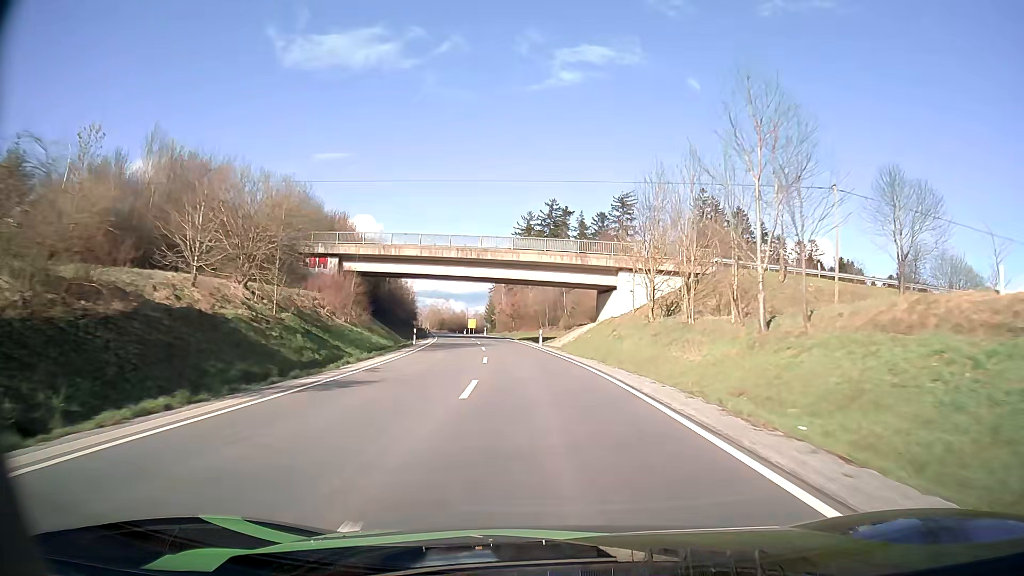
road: secondary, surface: asphalt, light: Day
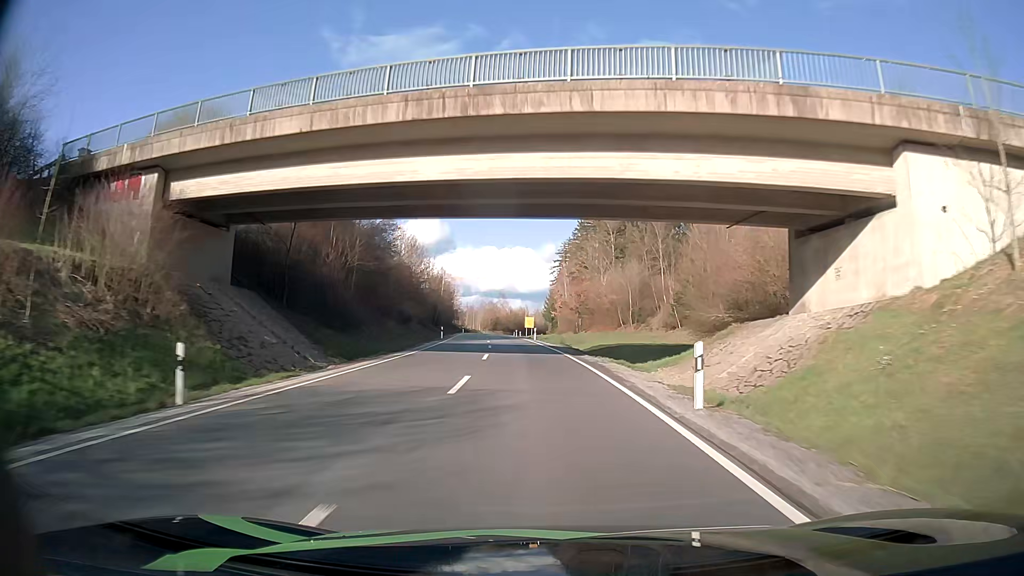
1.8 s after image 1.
(-1.7, +35.9) m; -5°
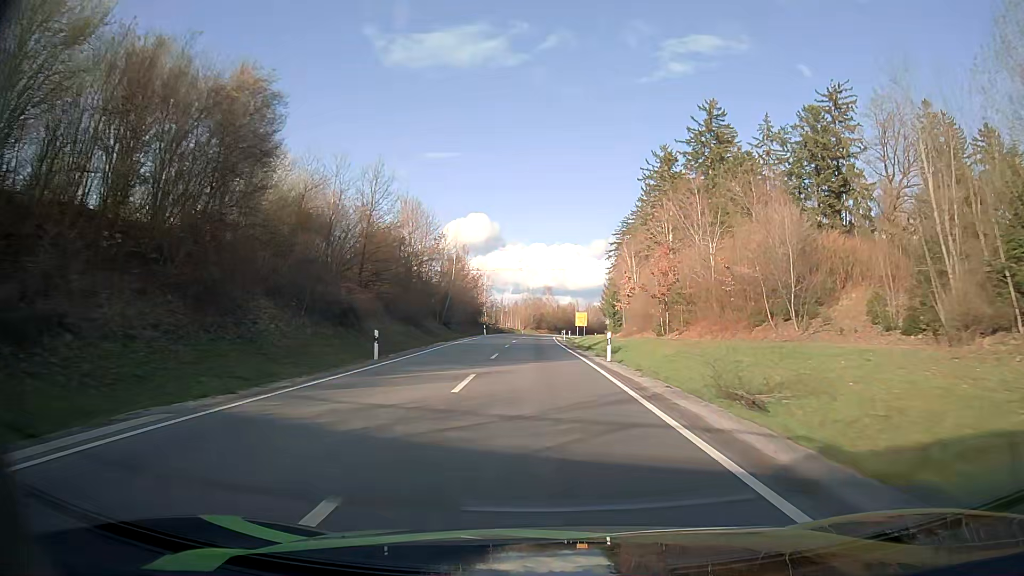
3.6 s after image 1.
(-1.6, +36.2) m; -4°
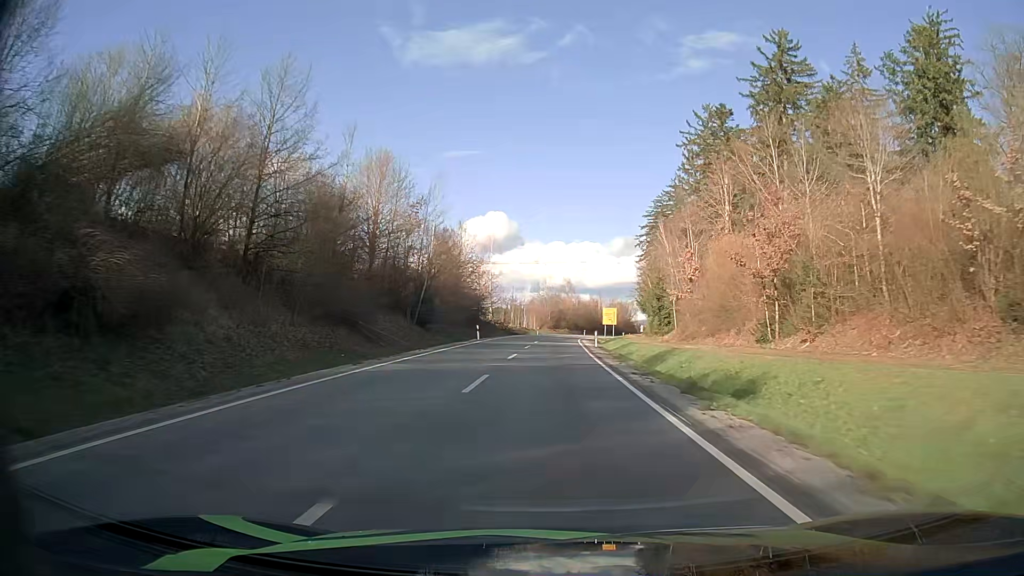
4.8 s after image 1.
(-0.4, +24.3) m; -2°
